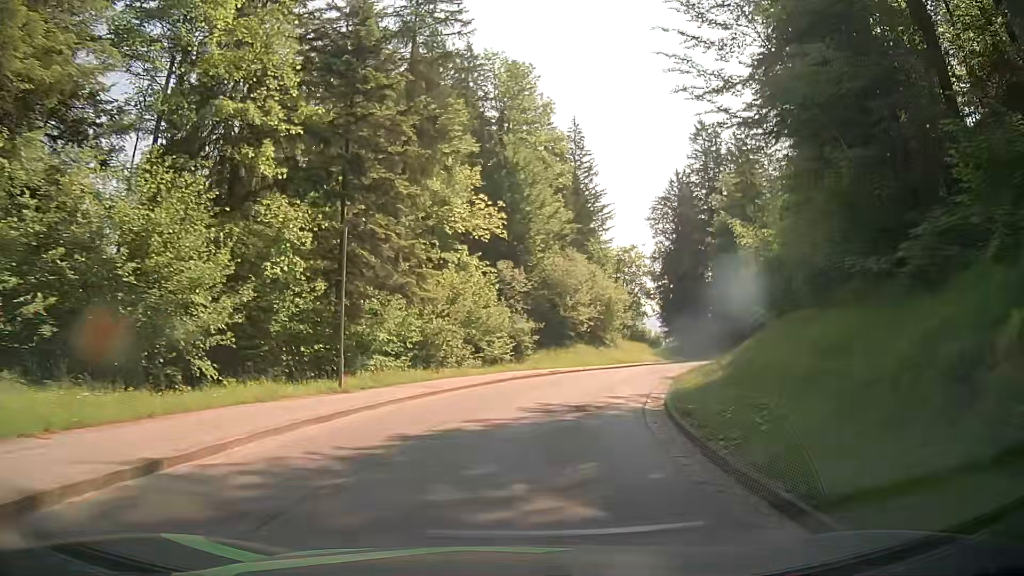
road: tertiary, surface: asphalt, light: Day
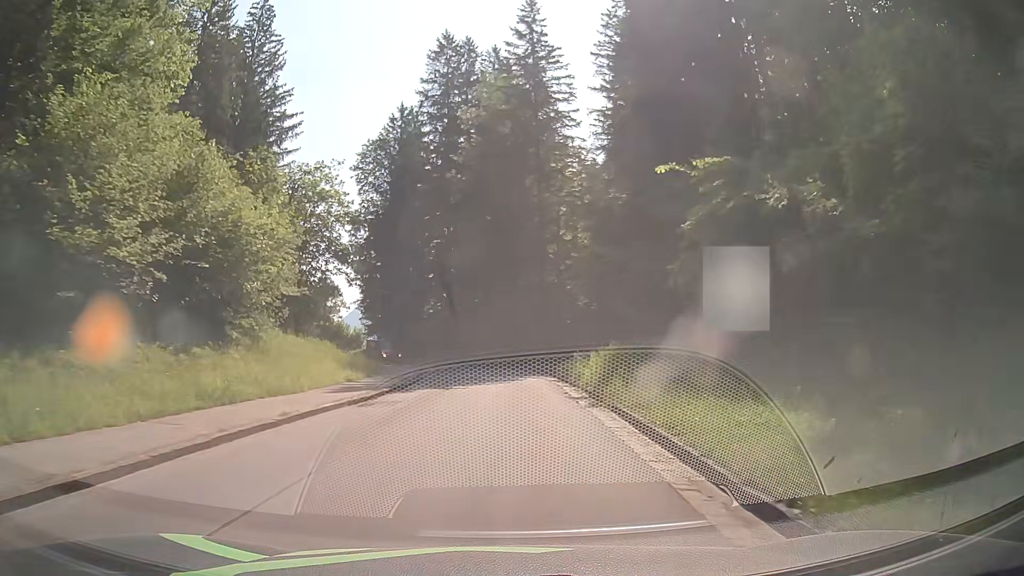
(+7.4, +34.2) m; +24°
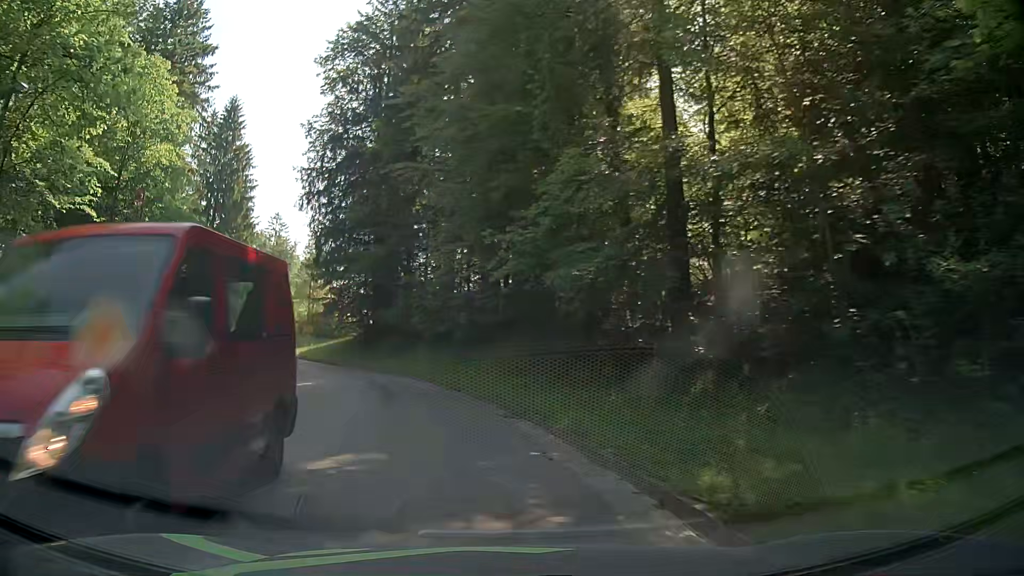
(+1.0, +33.0) m; -3°
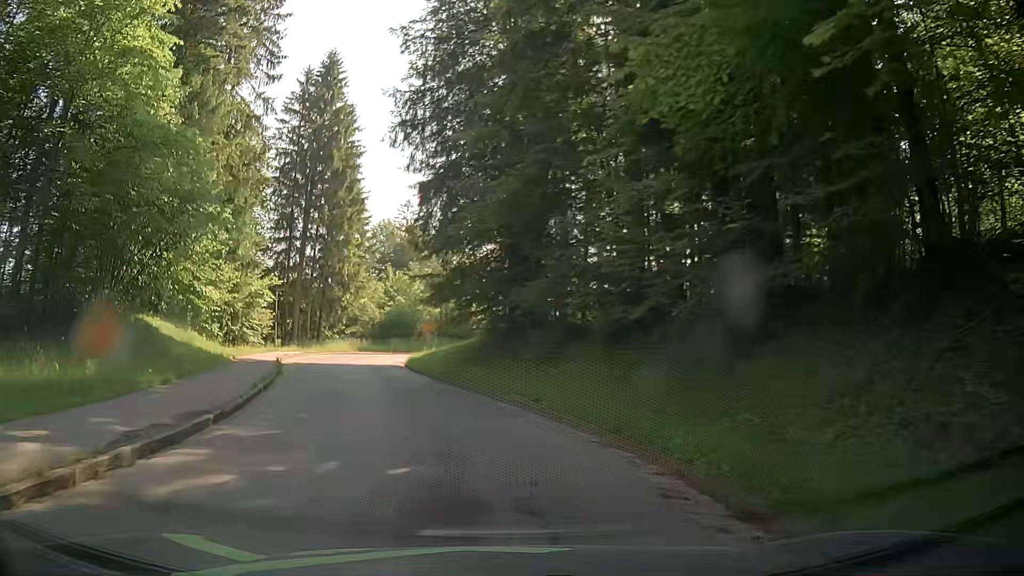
(-1.8, +16.7) m; -12°
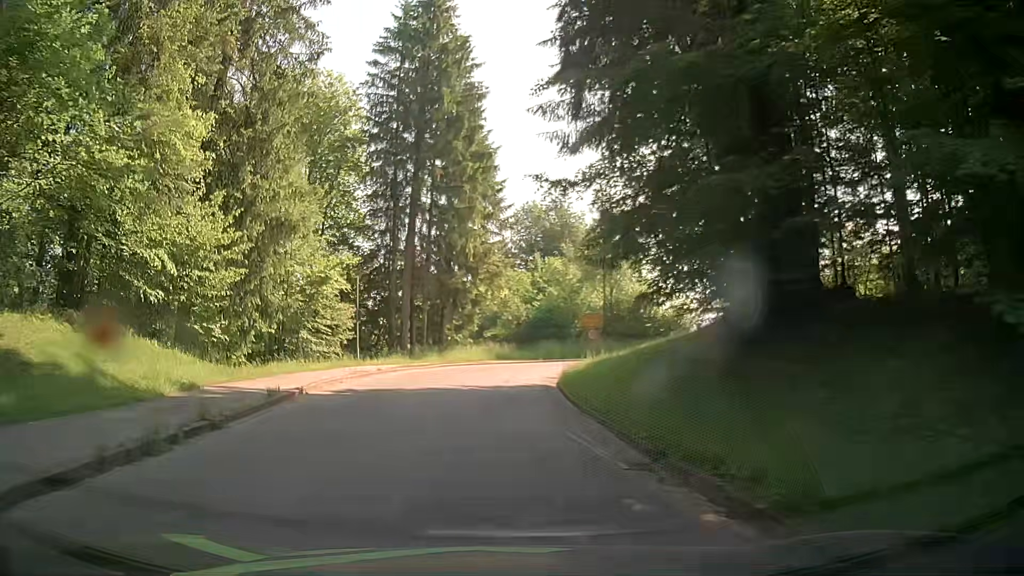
(-2.1, +17.4) m; -14°
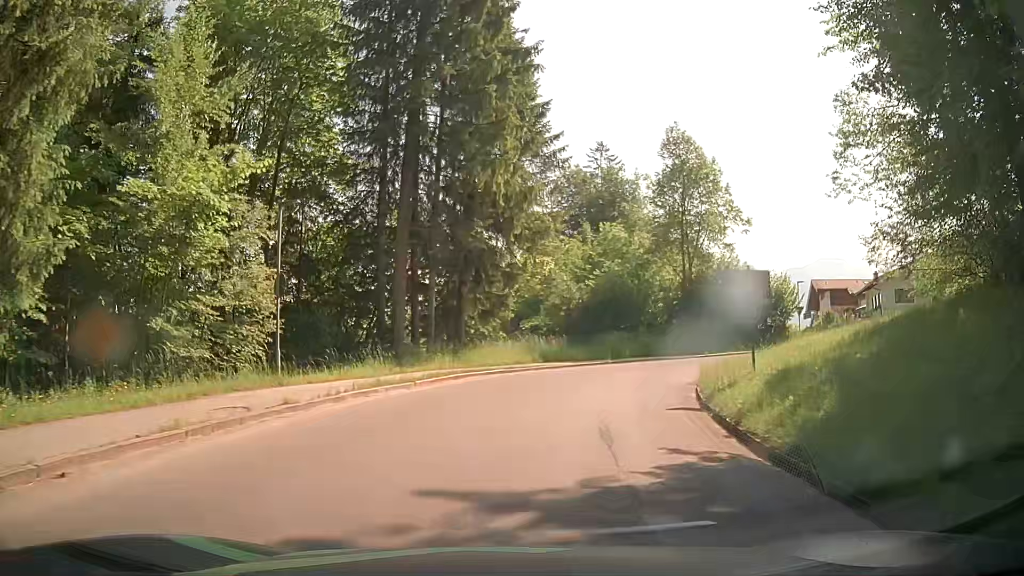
(-0.7, +16.3) m; -2°
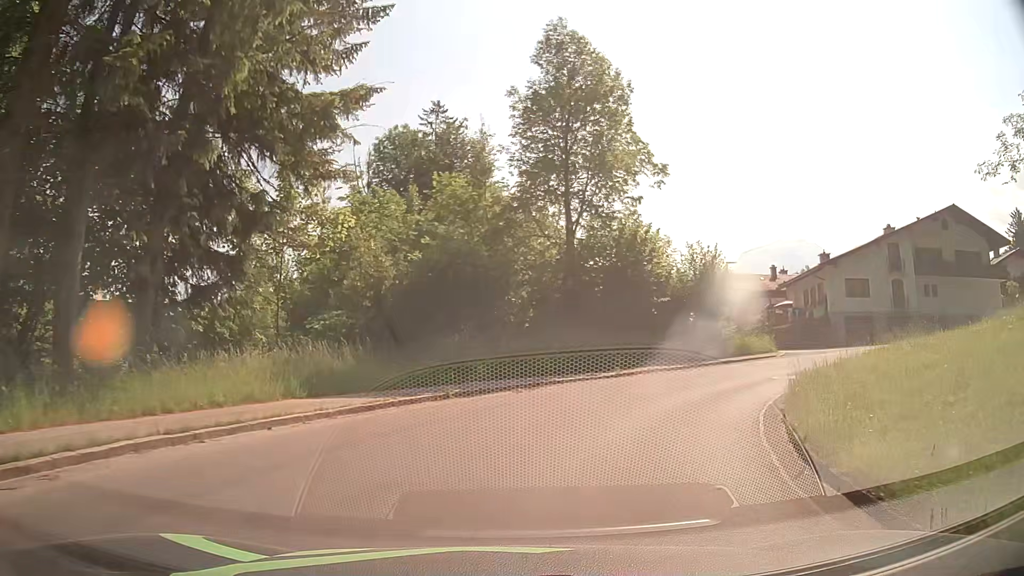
(+1.6, +17.3) m; +12°
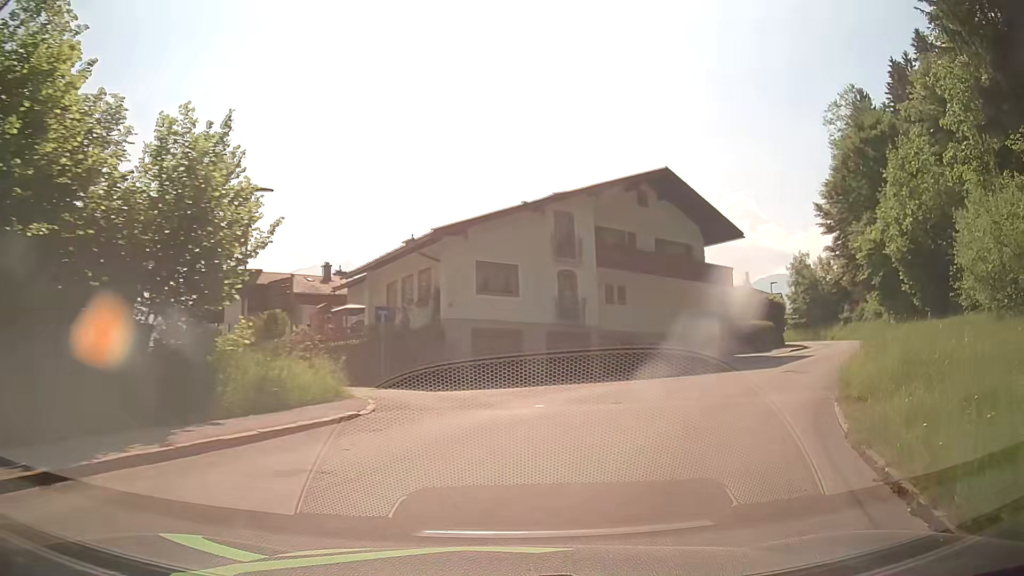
(+6.7, +19.3) m; +42°
(+2, +10) (+7, +19) (+12, +27) (+18, +35) (+23, +44) (+26, +53) (+29, +63) (+29, +73) (+28, +83) (+26, +92) m
